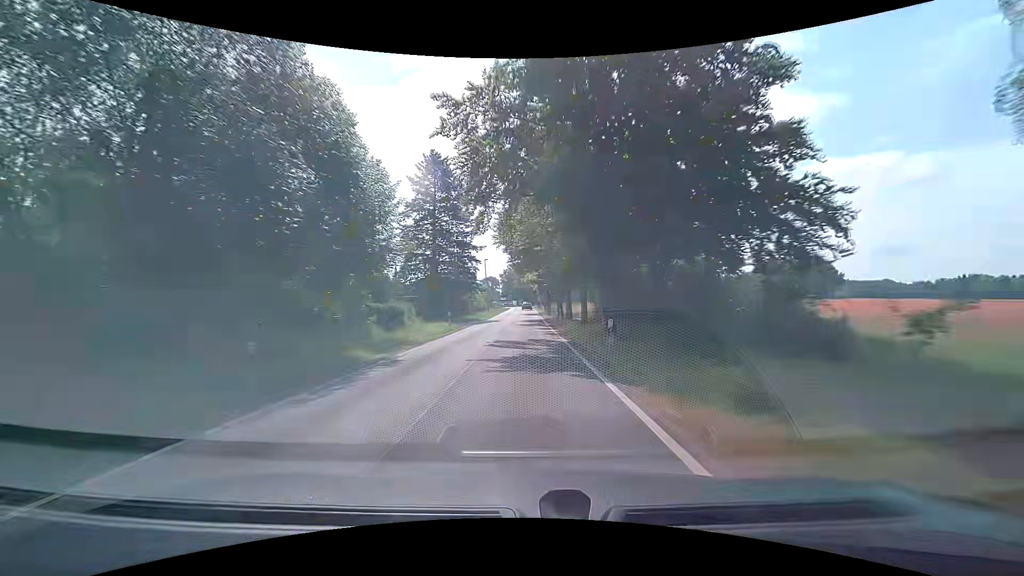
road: tertiary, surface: asphalt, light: Day
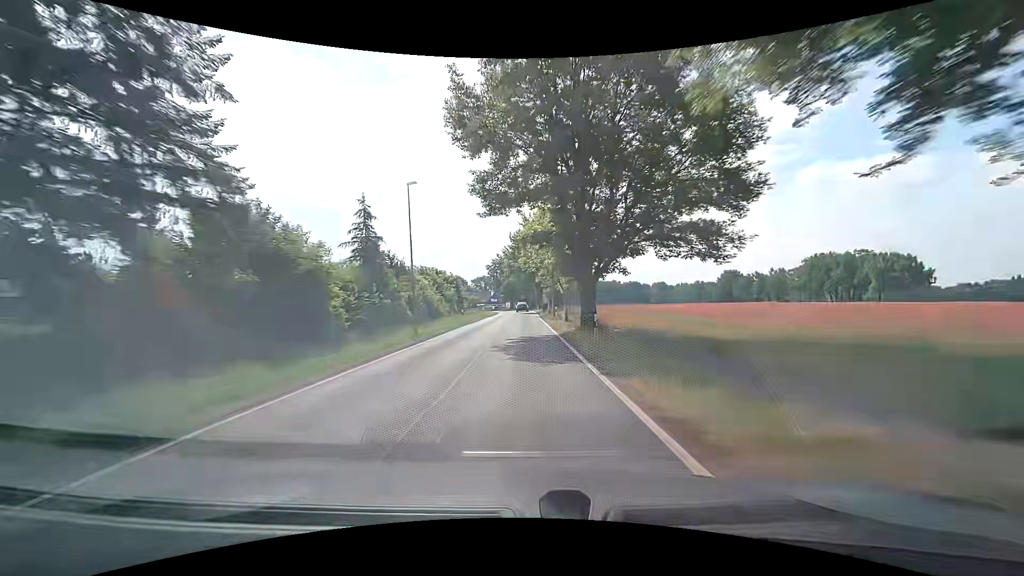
(+0.7, +48.4) m; +1°
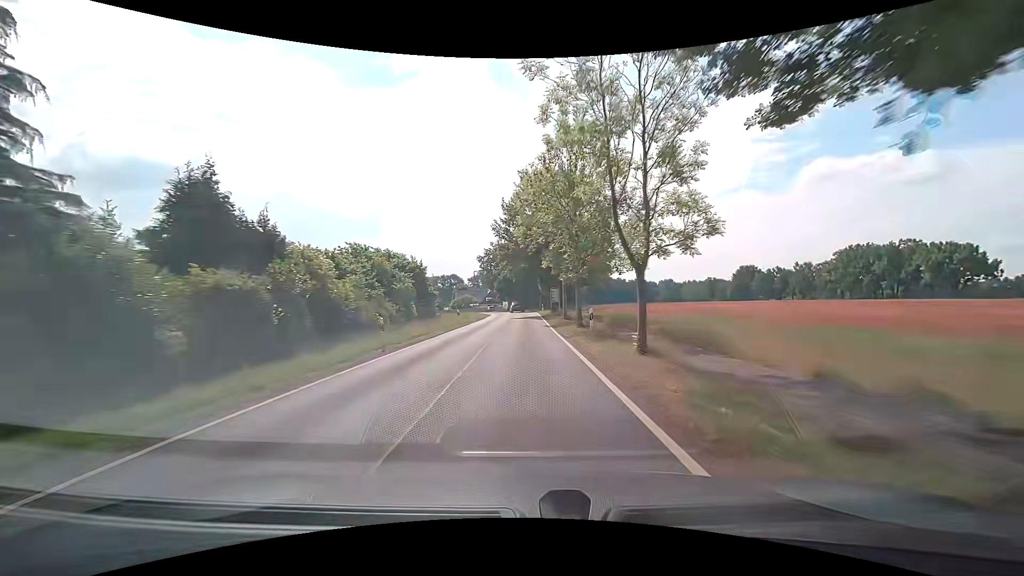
(+0.1, +22.5) m; 0°
